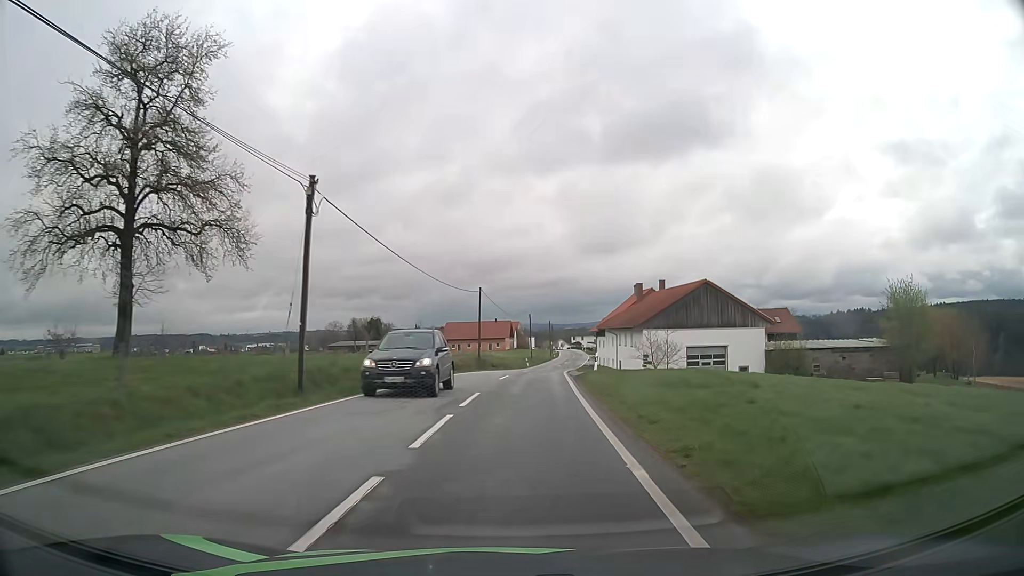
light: Day
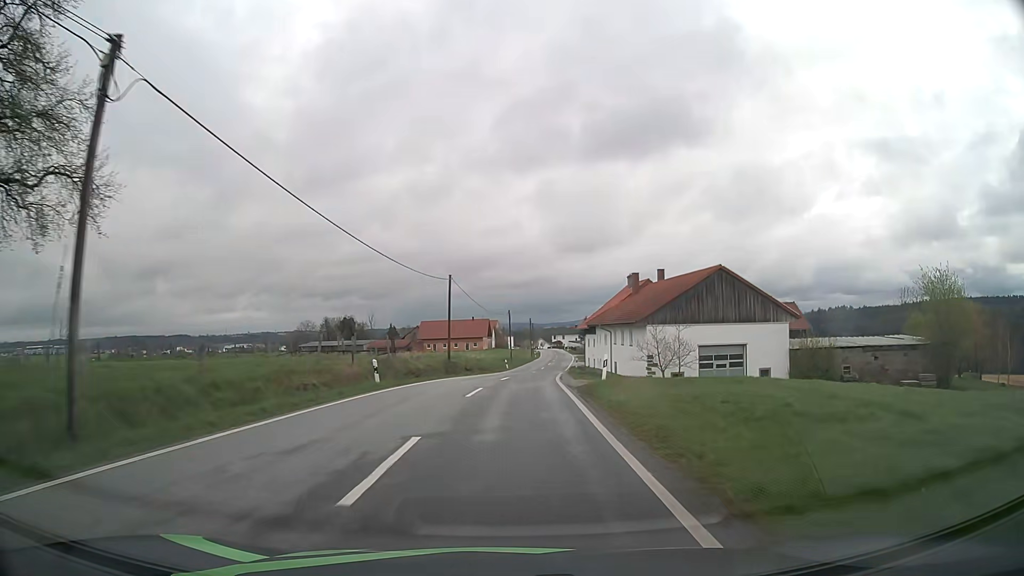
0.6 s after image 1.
(+0.2, +9.2) m; +2°
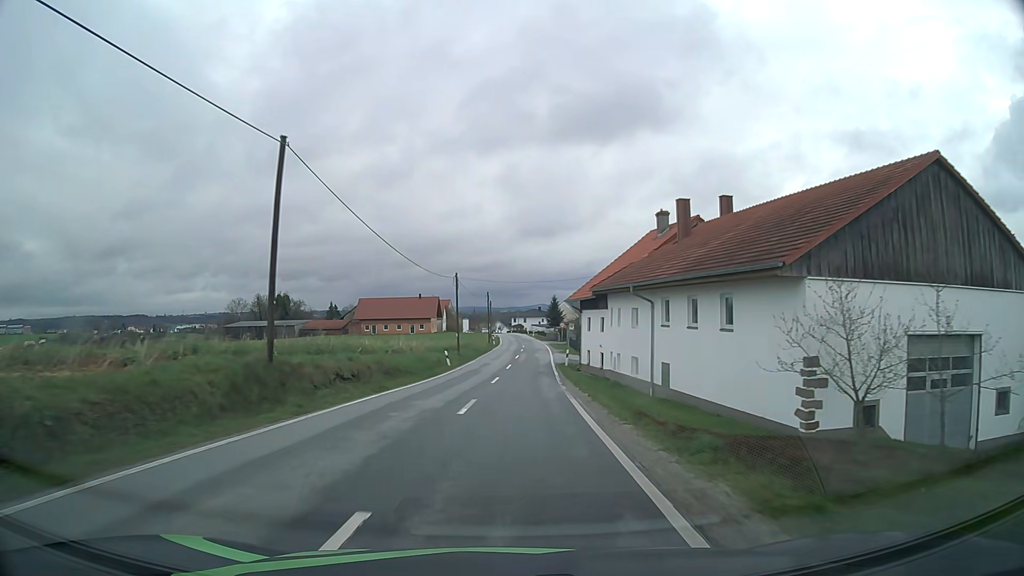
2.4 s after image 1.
(+0.8, +28.5) m; +4°
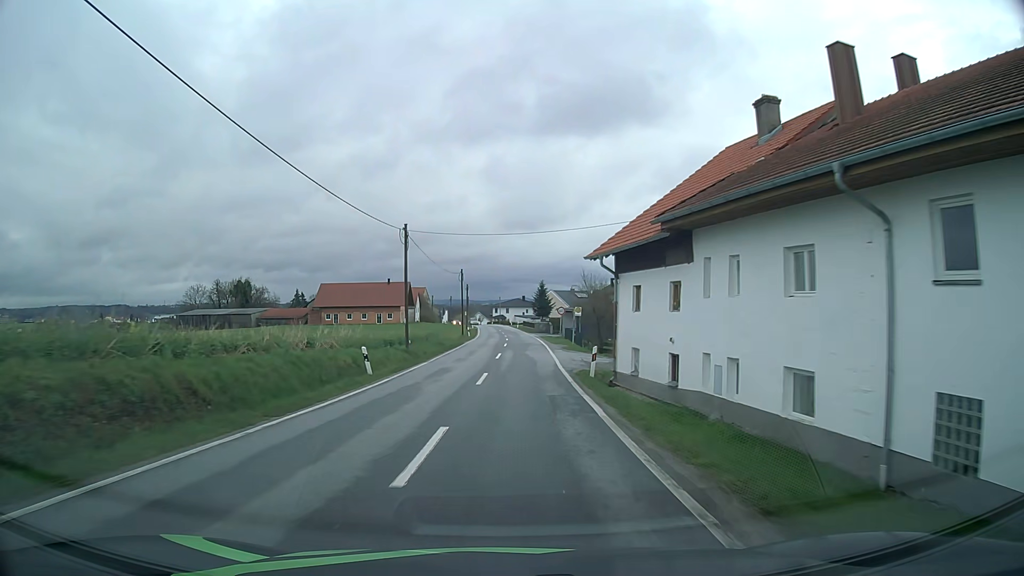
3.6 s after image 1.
(+0.3, +19.0) m; +2°
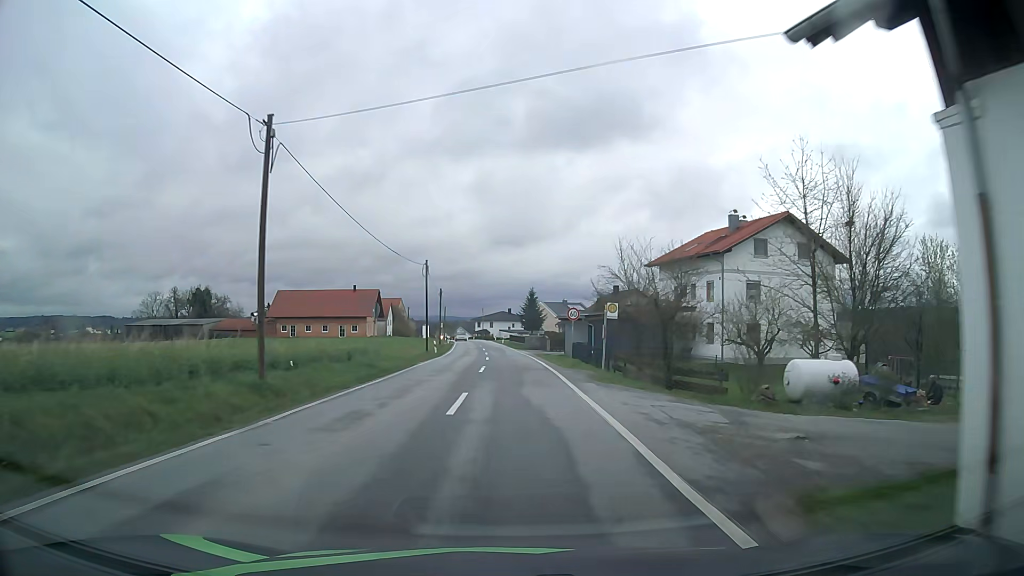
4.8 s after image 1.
(+0.3, +18.8) m; +2°
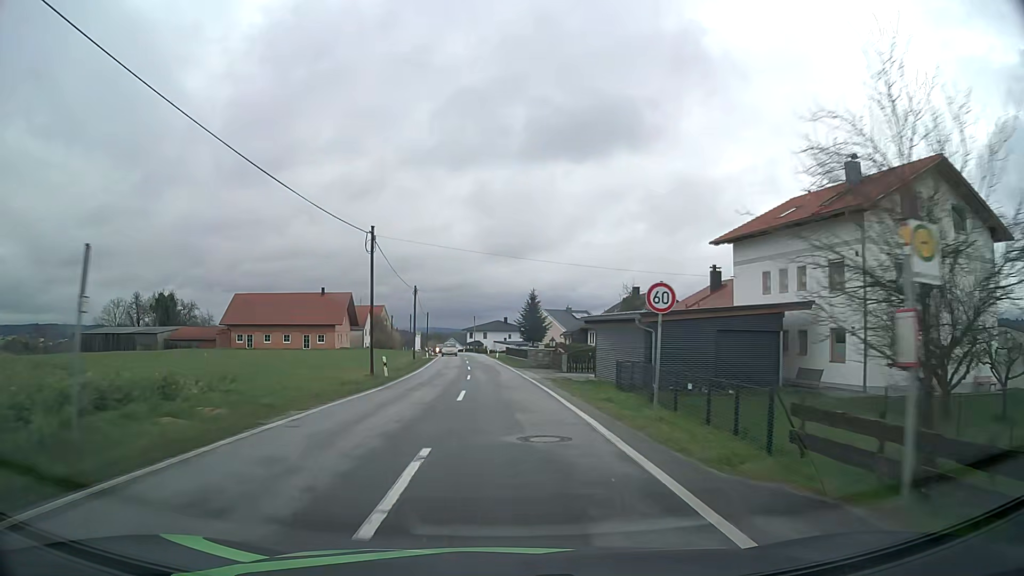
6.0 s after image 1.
(0.0, +18.8) m; 0°
